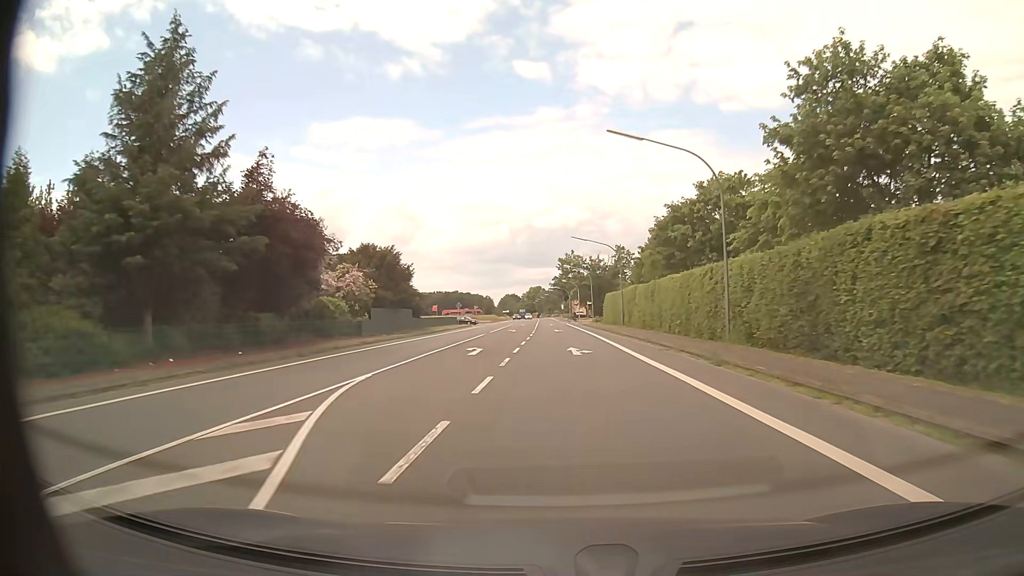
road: primary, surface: asphalt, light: Day
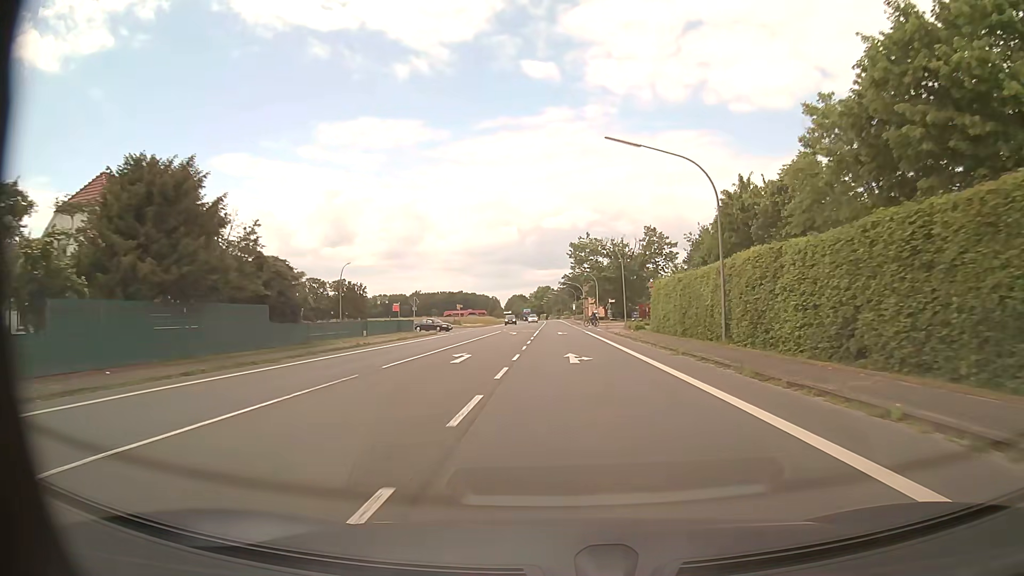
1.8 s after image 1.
(-0.3, +33.3) m; -1°
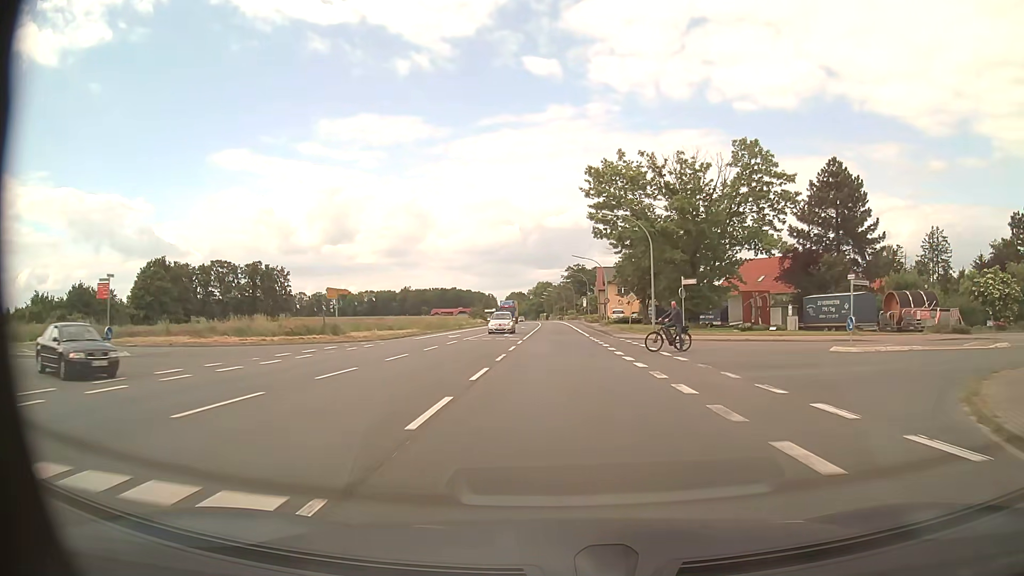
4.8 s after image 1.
(-0.2, +55.5) m; 0°
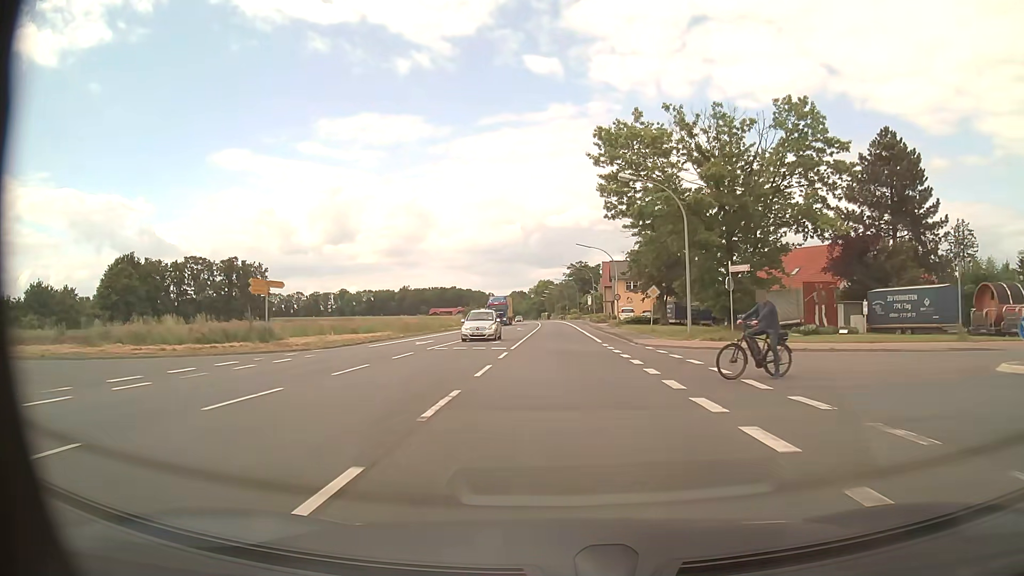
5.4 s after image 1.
(0.0, +11.1) m; 0°
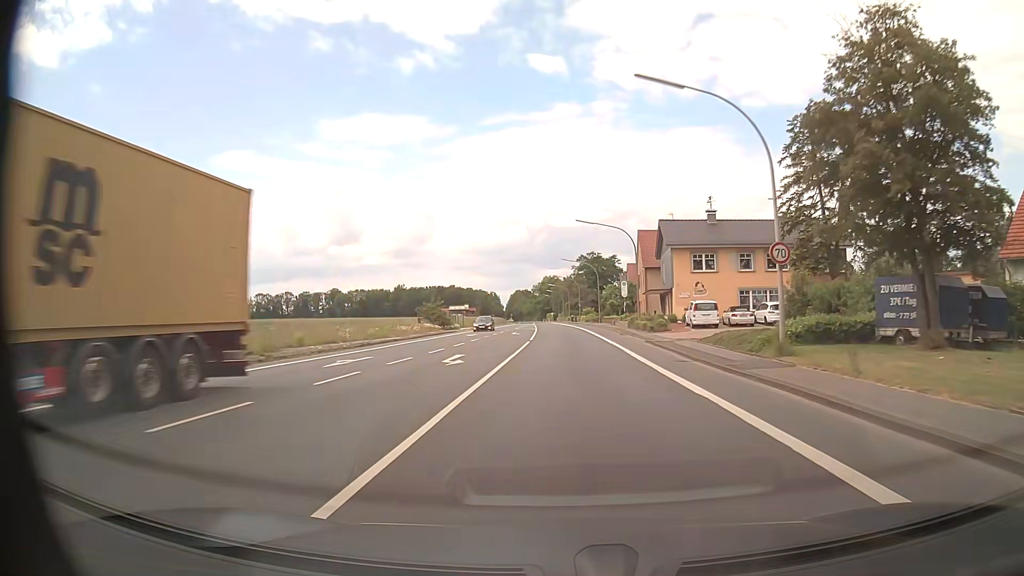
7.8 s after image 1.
(-0.3, +44.4) m; 0°
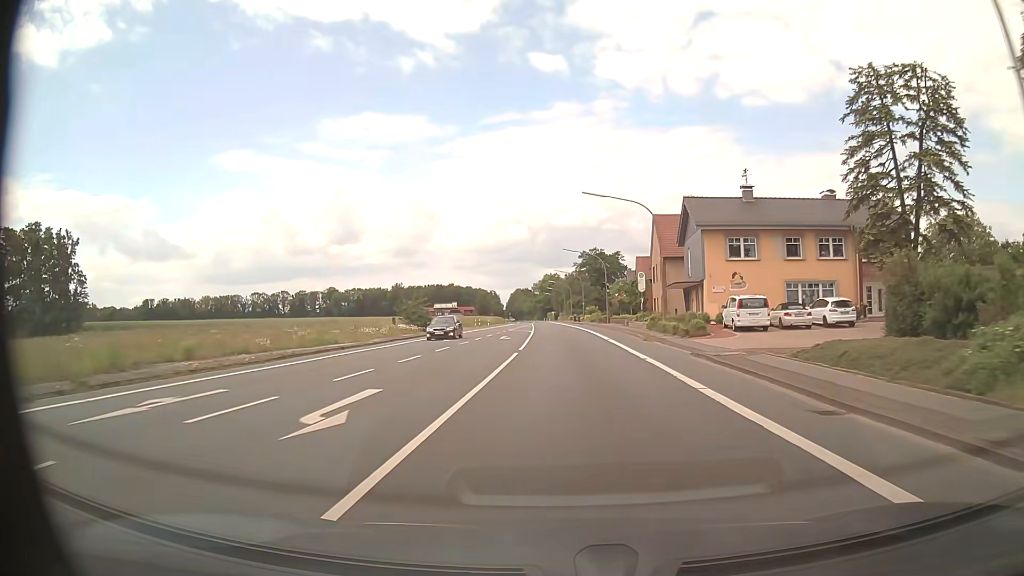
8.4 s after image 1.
(0.0, +11.1) m; 0°
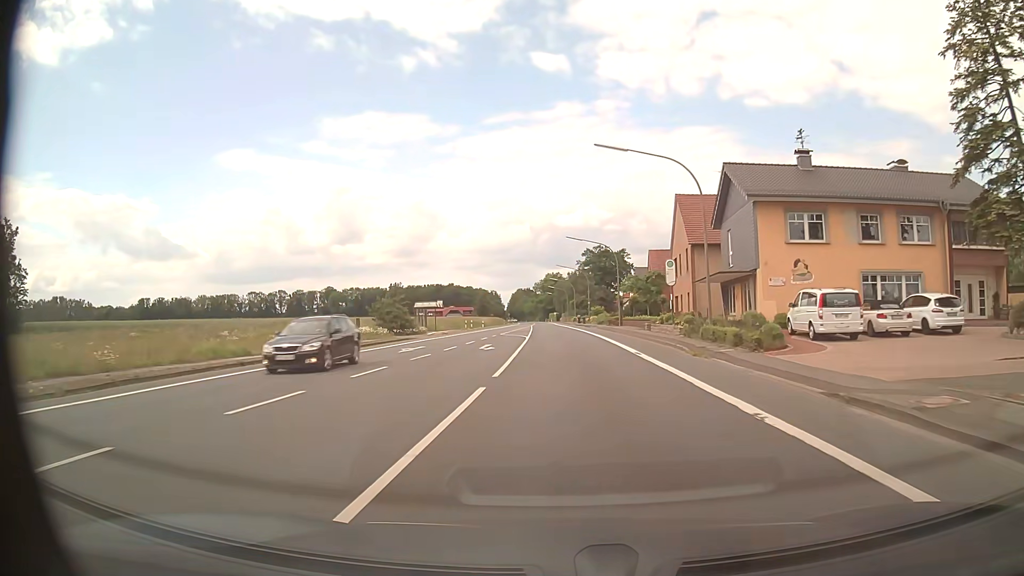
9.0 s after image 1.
(0.0, +11.1) m; -1°
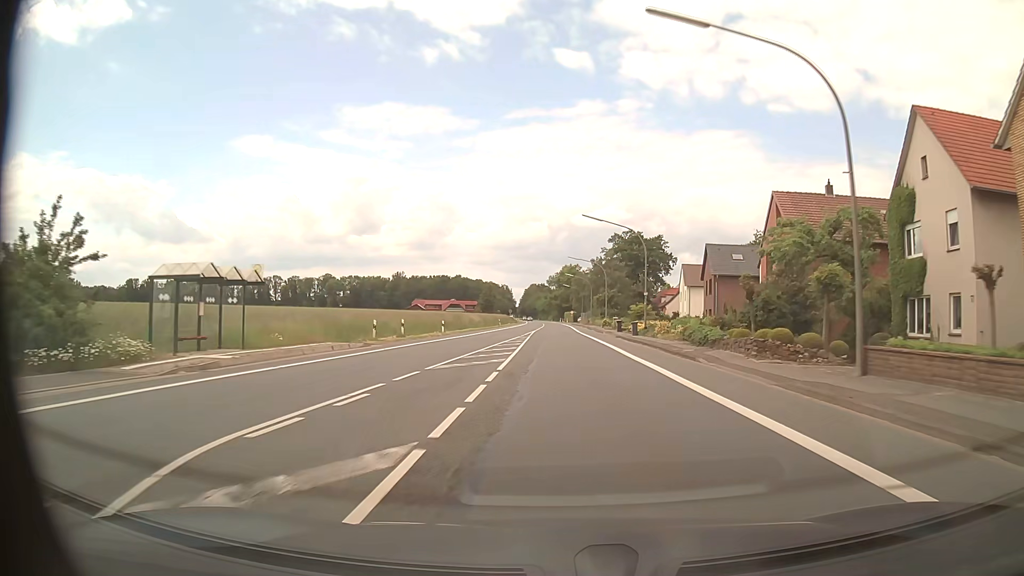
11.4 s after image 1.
(-0.4, +44.3) m; -1°
(0, +10) (0, +20) (0, +30) (0, +40) (0, +50) (0, +60) (0, +70) (0, +80) (0, +90) (0, +100) m
